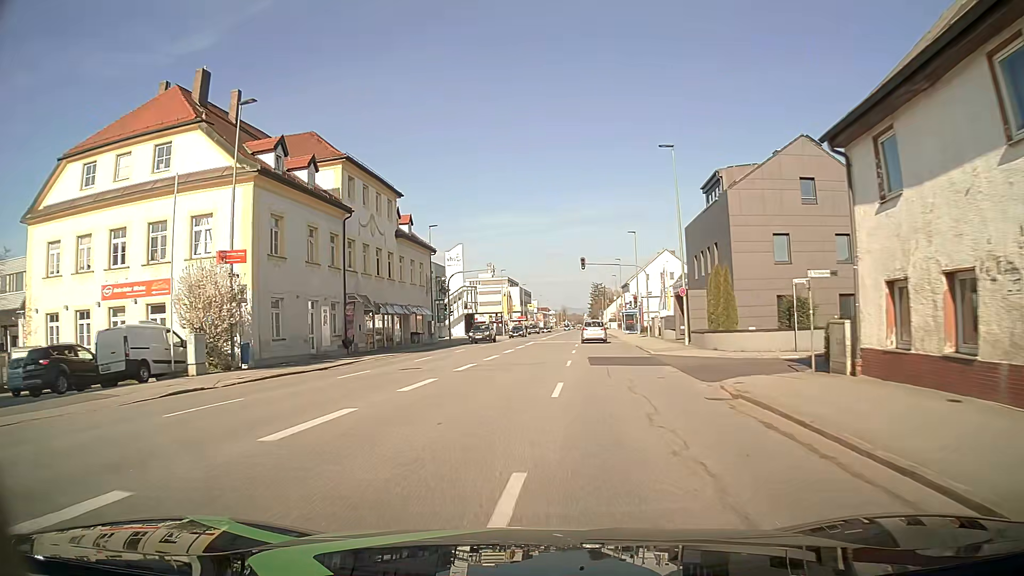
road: tertiary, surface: asphalt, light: Day
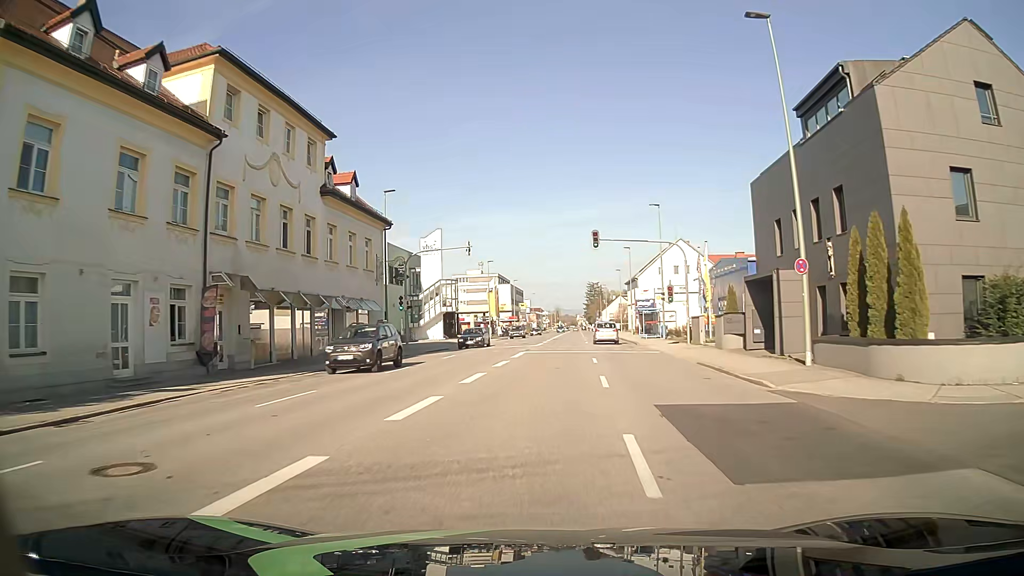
(0.0, +16.1) m; +1°
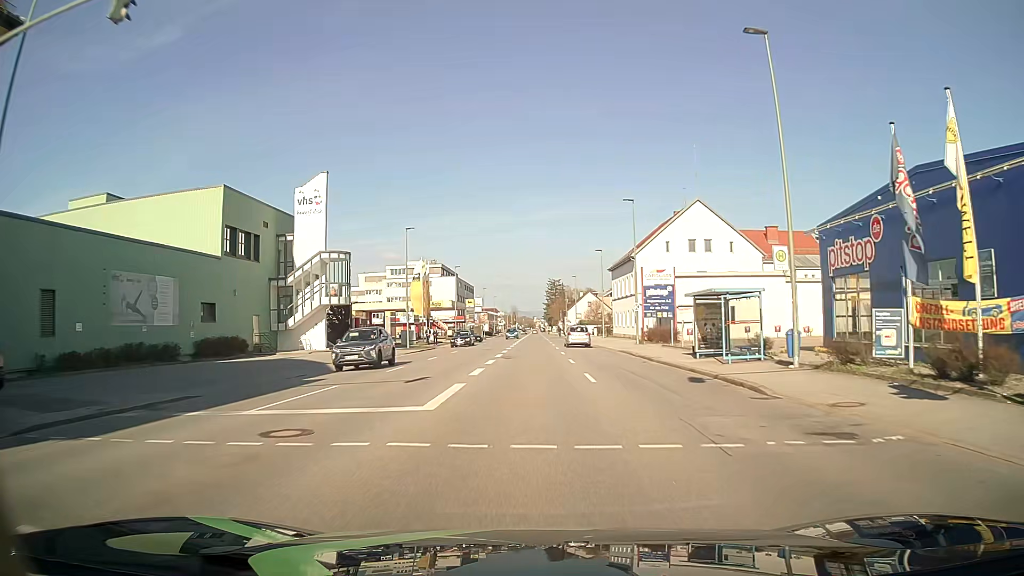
(+1.0, +32.3) m; +4°
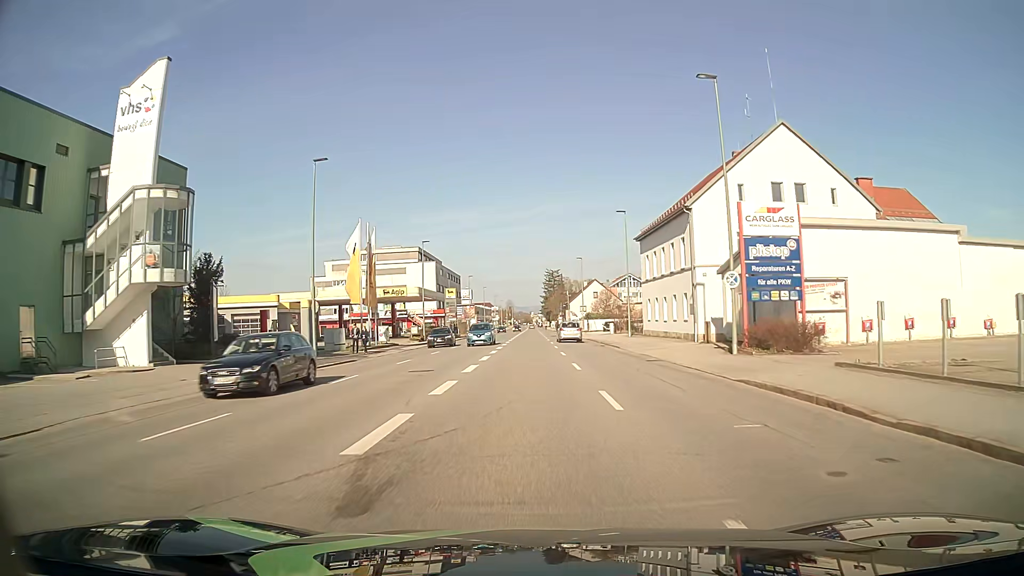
(-0.1, +24.3) m; 0°
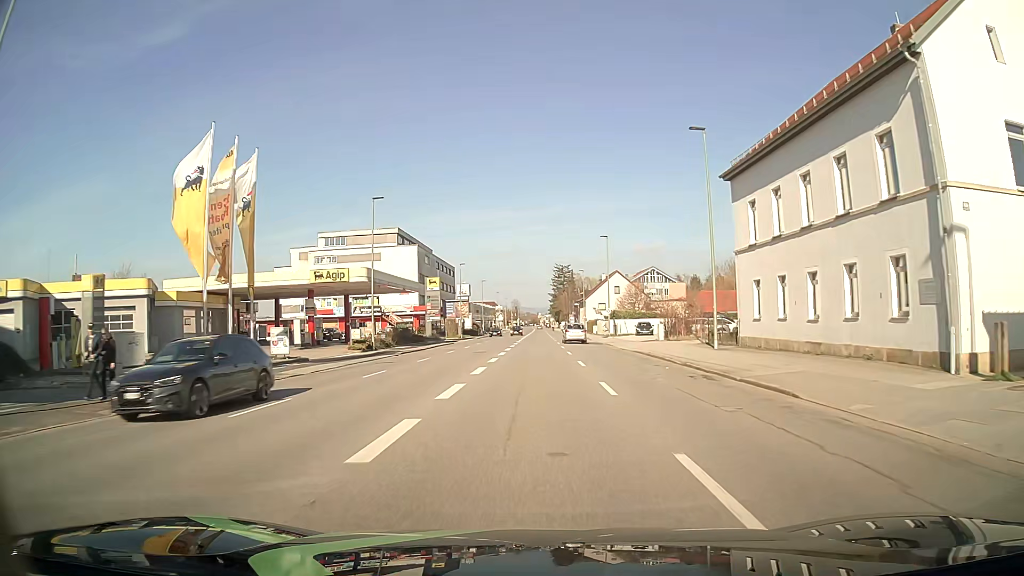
(-0.1, +24.5) m; -1°
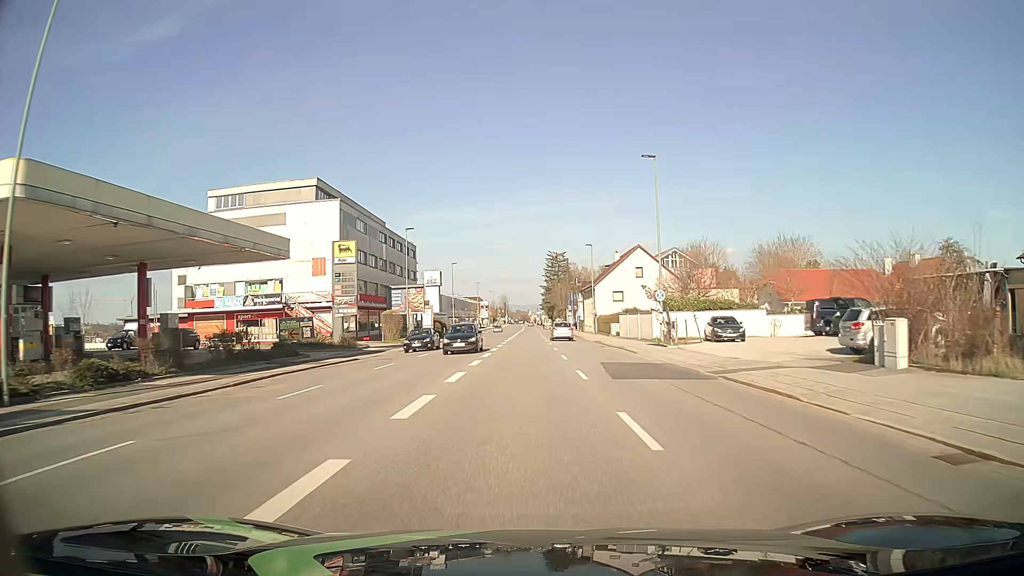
(+0.5, +33.1) m; +1°
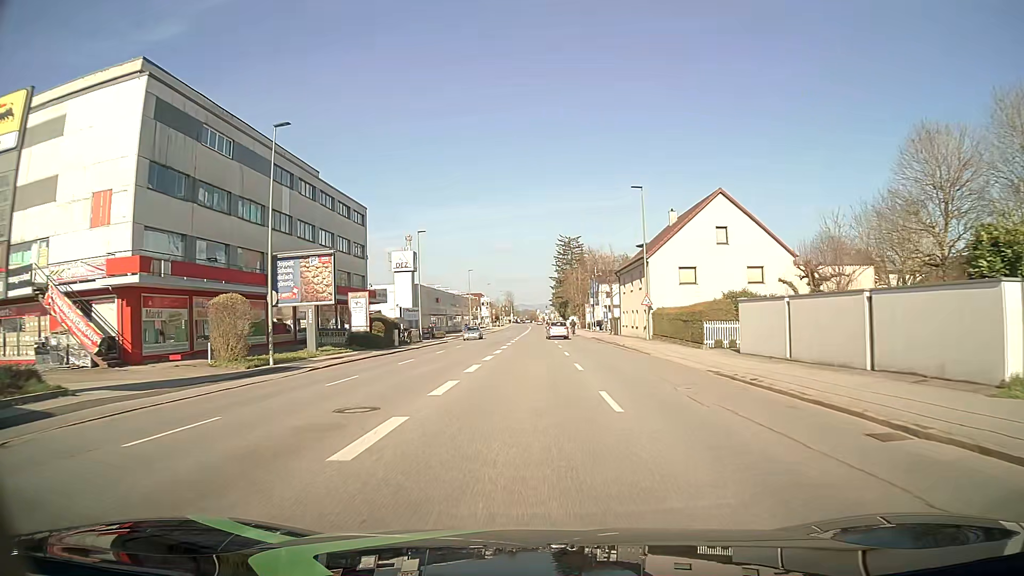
(-0.1, +33.0) m; -1°
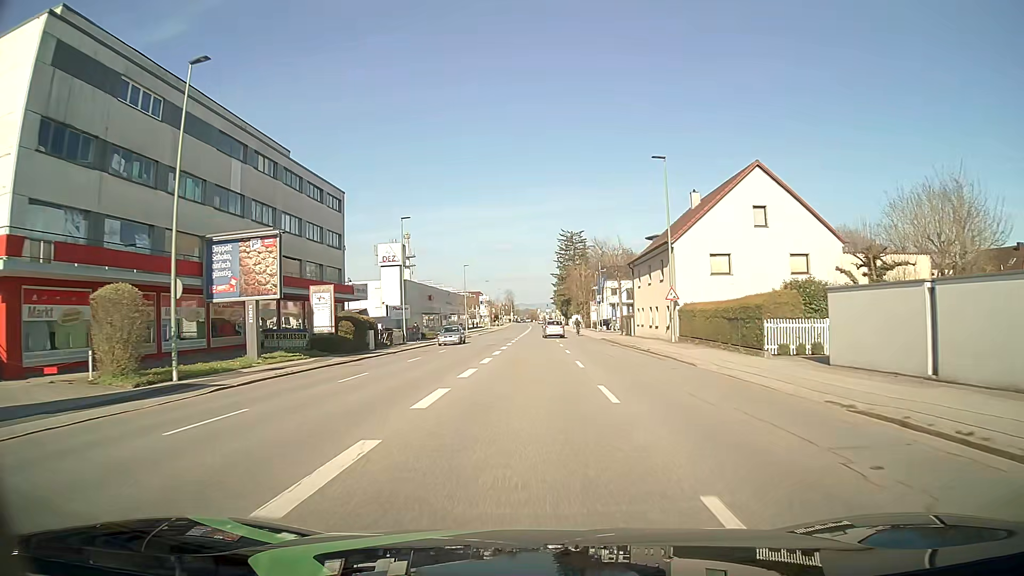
(0.0, +8.1) m; 0°
(0, +10) (0, +20) (0, +30) (0, +40) (0, +50) (0, +60) (0, +70) (0, +80) (0, +90) (0, +100) m
